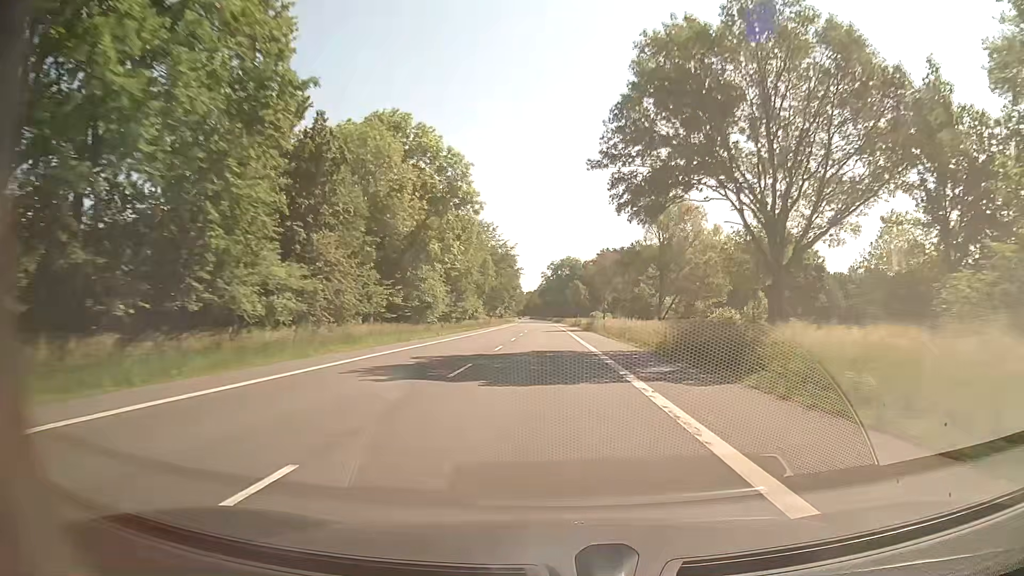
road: secondary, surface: asphalt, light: Day
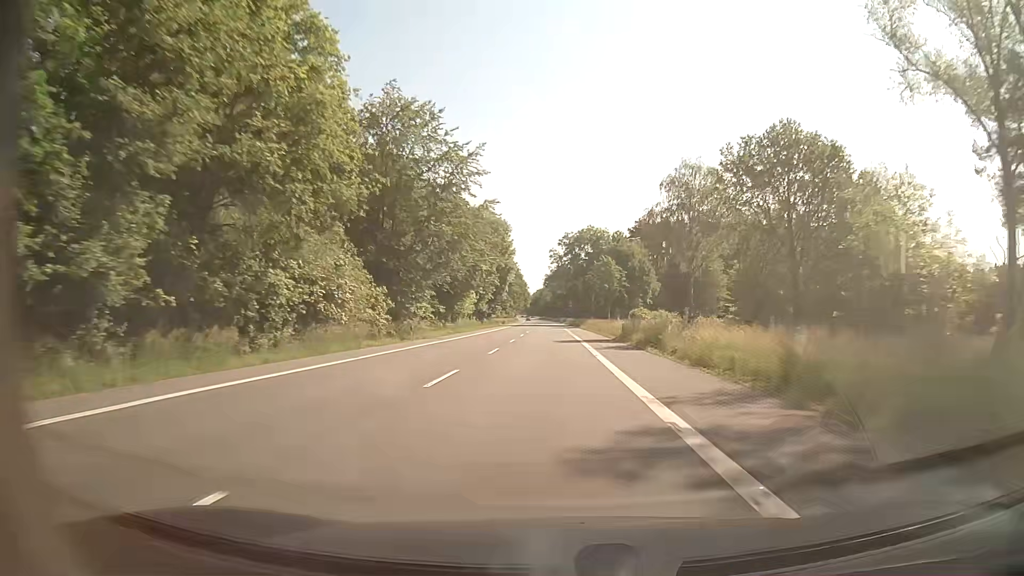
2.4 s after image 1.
(-0.6, +63.2) m; -1°
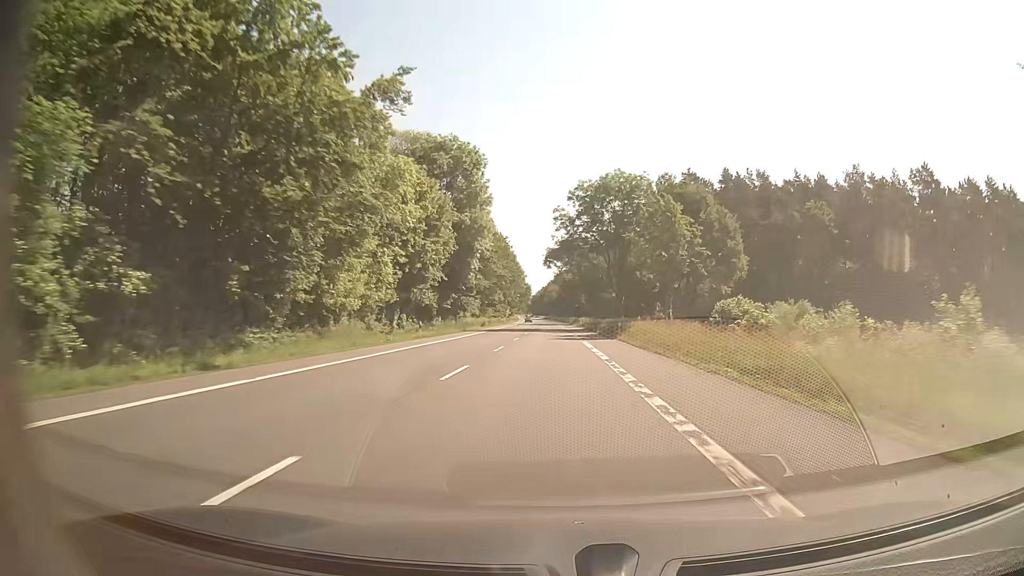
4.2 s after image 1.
(-0.3, +47.4) m; -1°
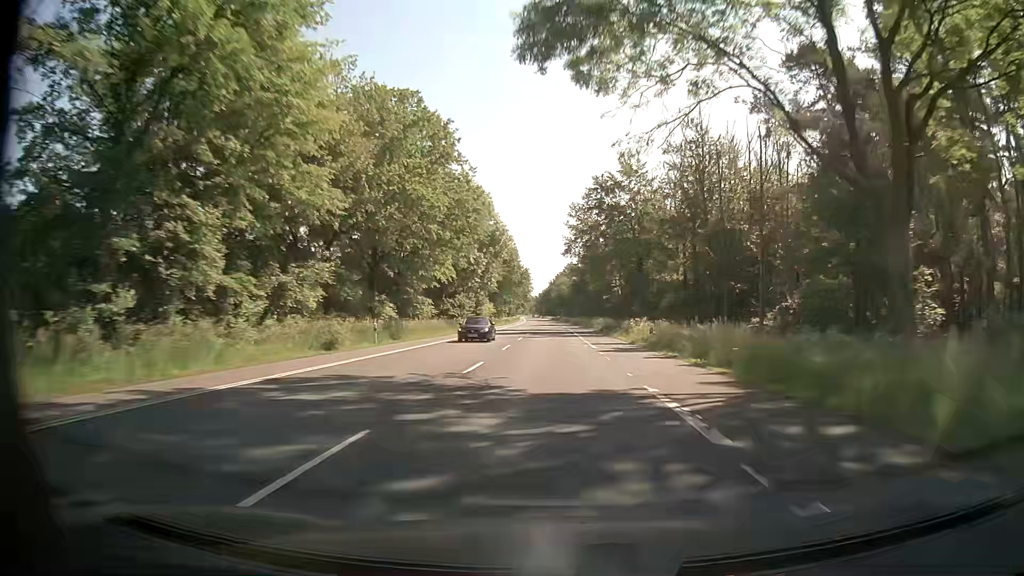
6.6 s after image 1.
(-0.4, +63.2) m; -1°
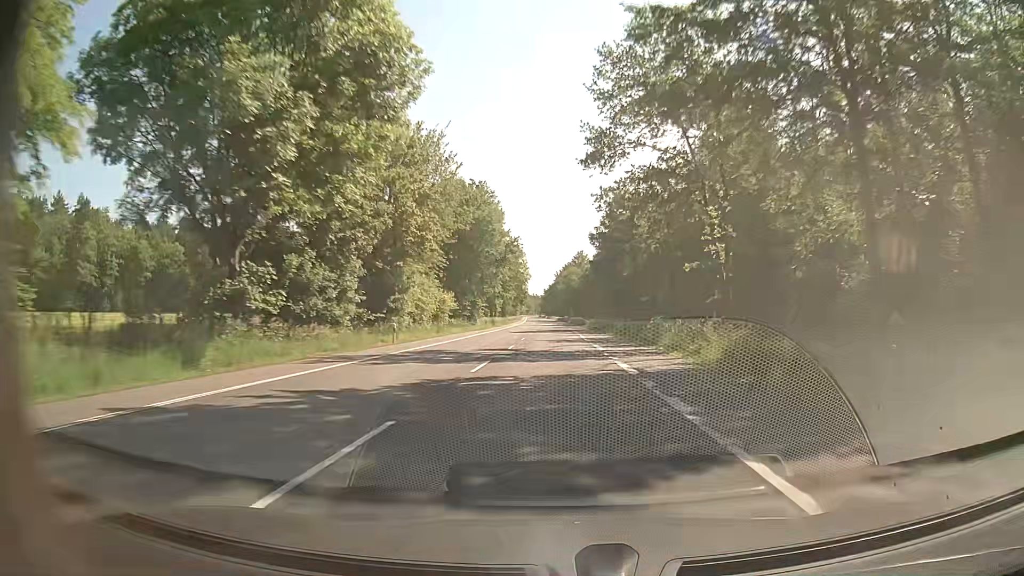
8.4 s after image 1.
(-0.1, +47.4) m; 0°
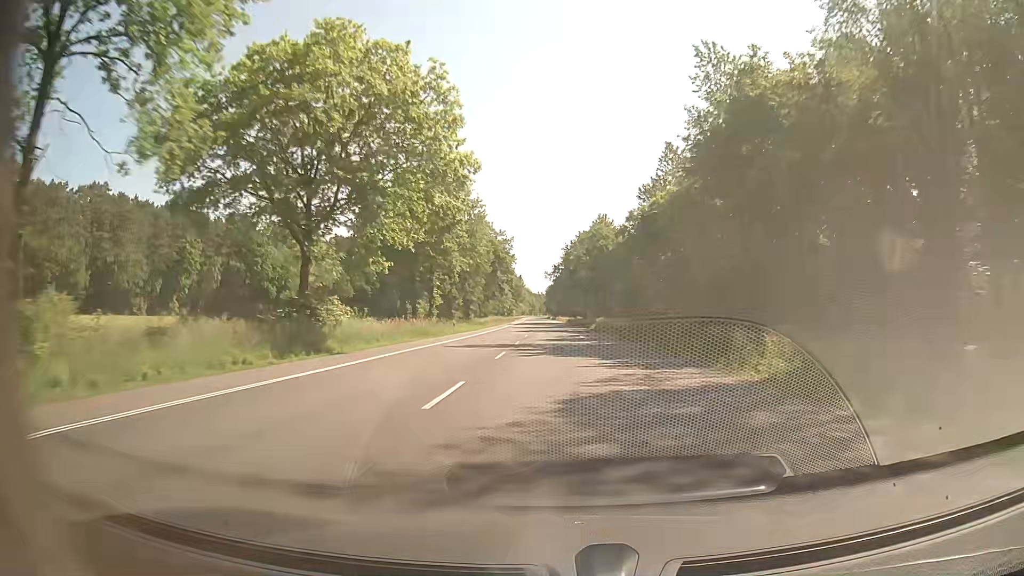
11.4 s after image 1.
(-0.6, +79.0) m; -1°
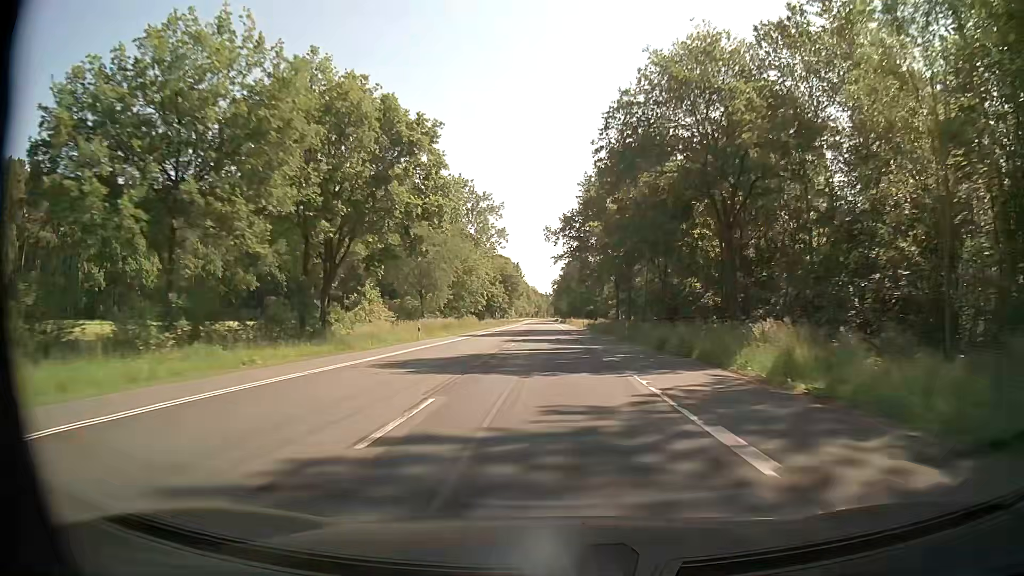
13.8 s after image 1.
(0.0, +63.2) m; 0°
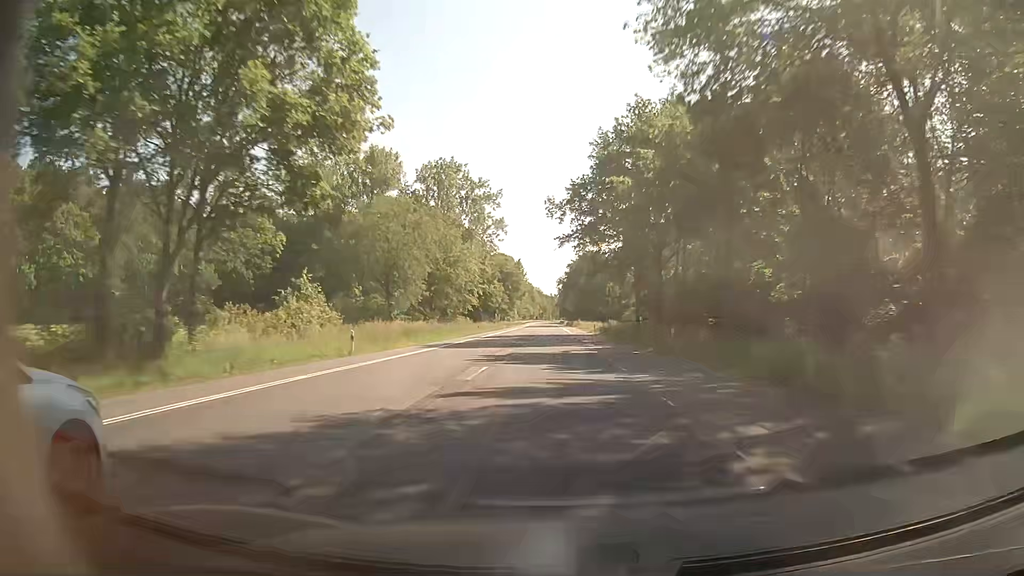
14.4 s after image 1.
(0.0, +15.8) m; 0°
(0, +10) (0, +20) (0, +30) (0, +40) (0, +50) (0, +60) (-1, +70) (-1, +80) (-1, +90) (-1, +100) m
